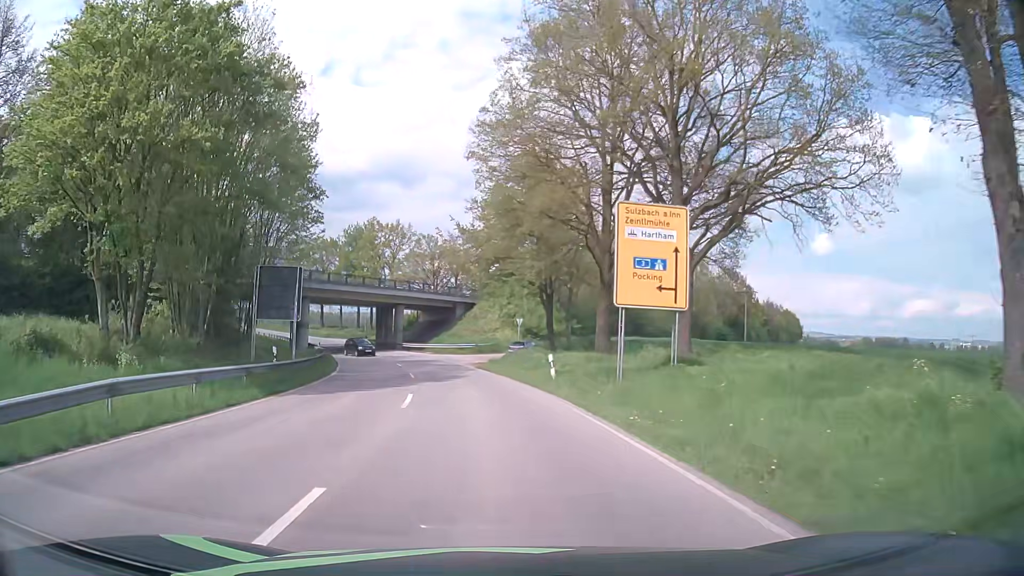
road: tertiary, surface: asphalt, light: Day
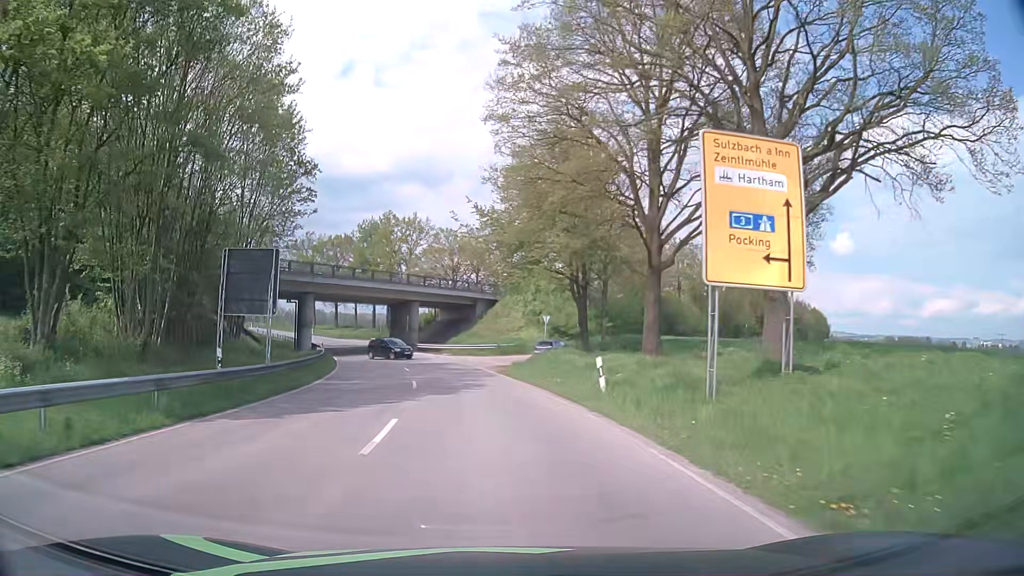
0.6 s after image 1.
(-0.1, +6.6) m; -2°
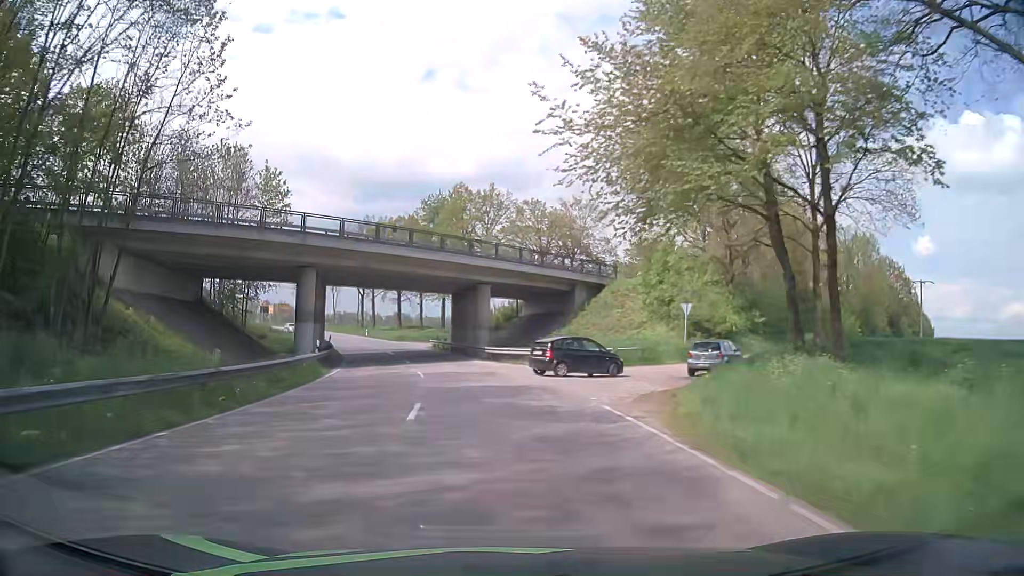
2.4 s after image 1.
(-1.4, +22.4) m; -8°
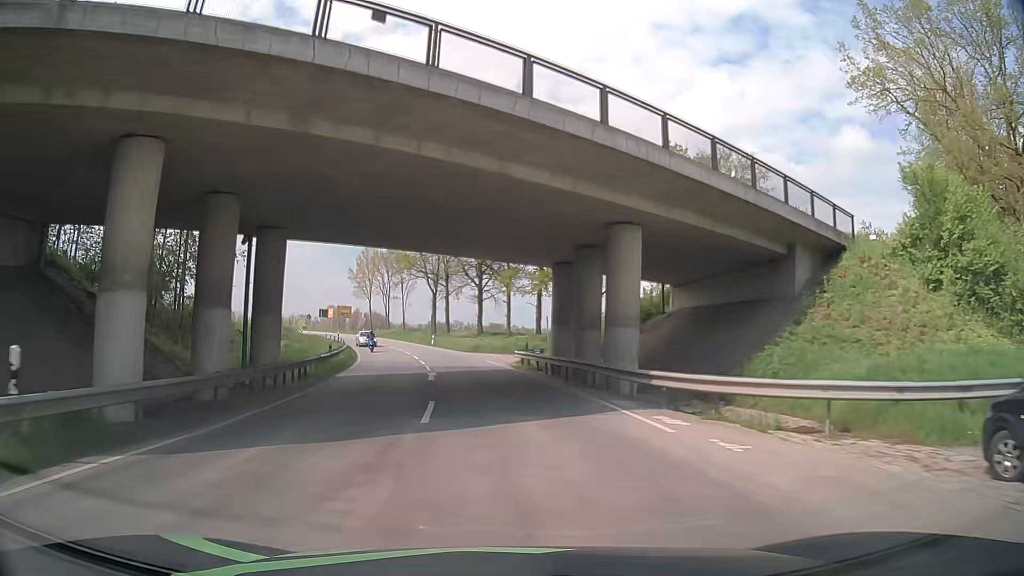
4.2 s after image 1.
(-2.0, +25.4) m; -8°
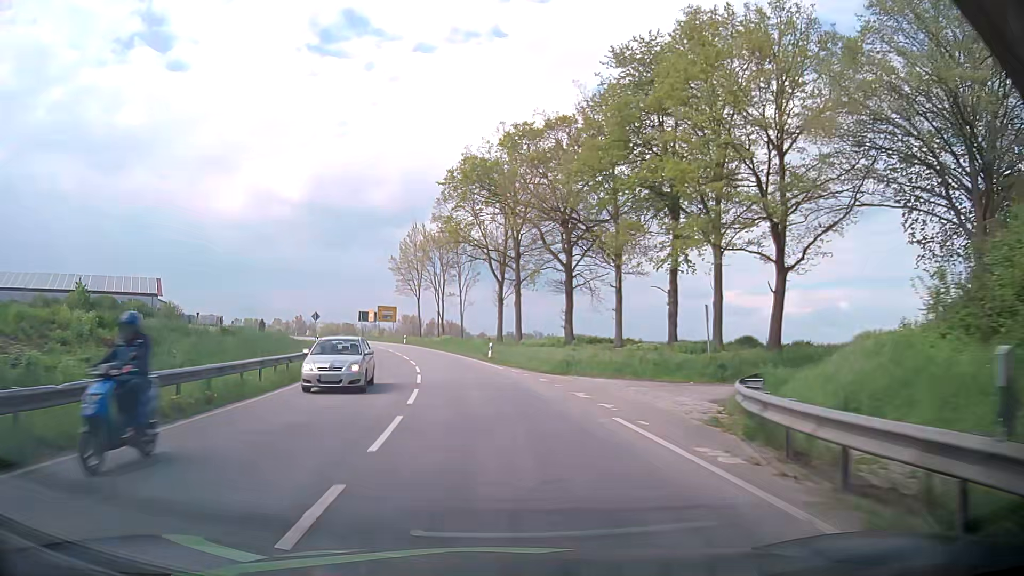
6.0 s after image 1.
(-1.2, +28.0) m; -6°
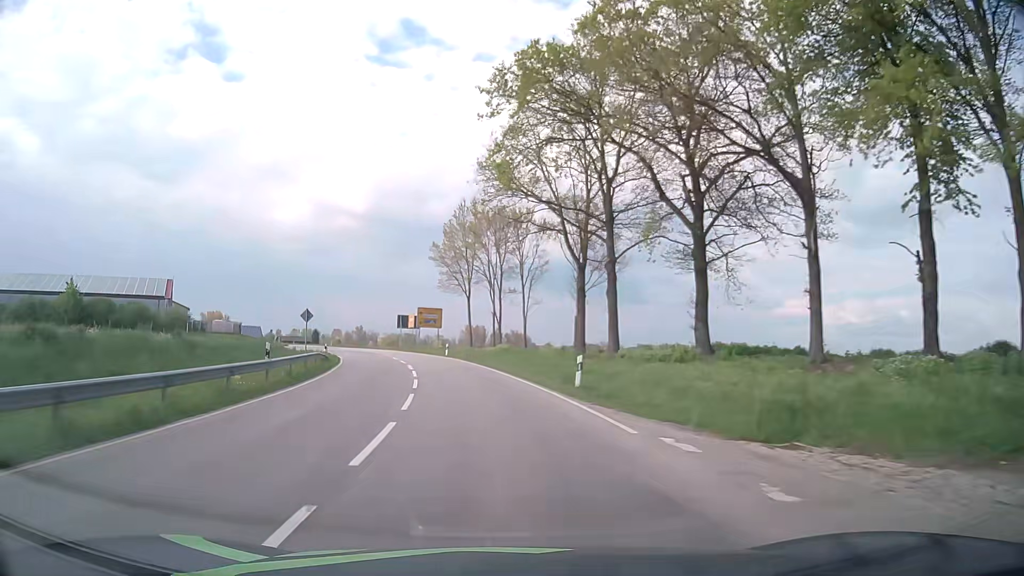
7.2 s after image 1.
(-1.0, +19.9) m; -6°
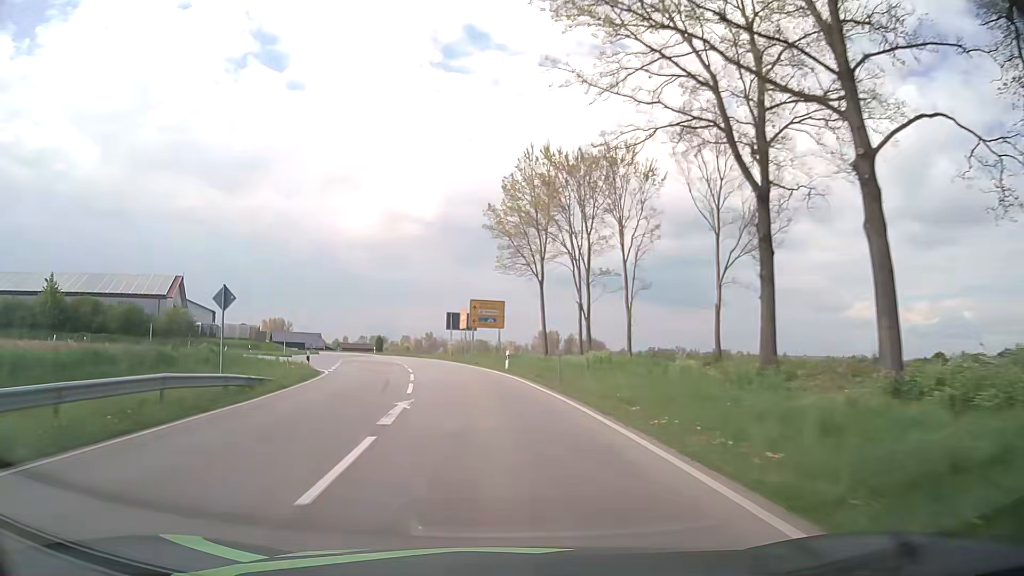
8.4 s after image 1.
(-1.1, +20.7) m; -6°
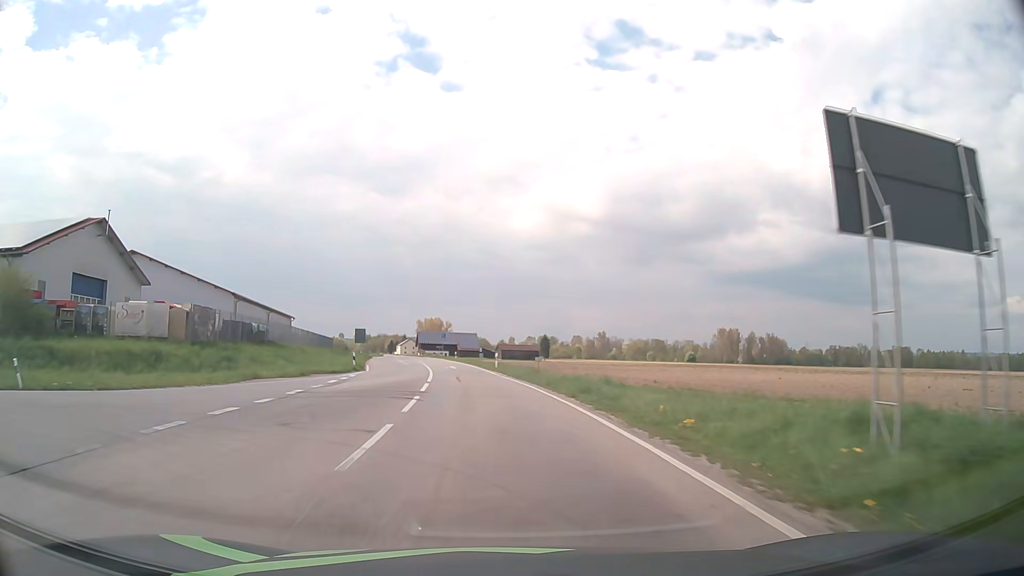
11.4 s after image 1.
(-7.2, +54.1) m; -14°
(0, +10) (-1, +20) (-2, +30) (-3, +40) (-5, +50) (-6, +60) (-8, +70) (-9, +79) (-11, +89) (-13, +99) m
